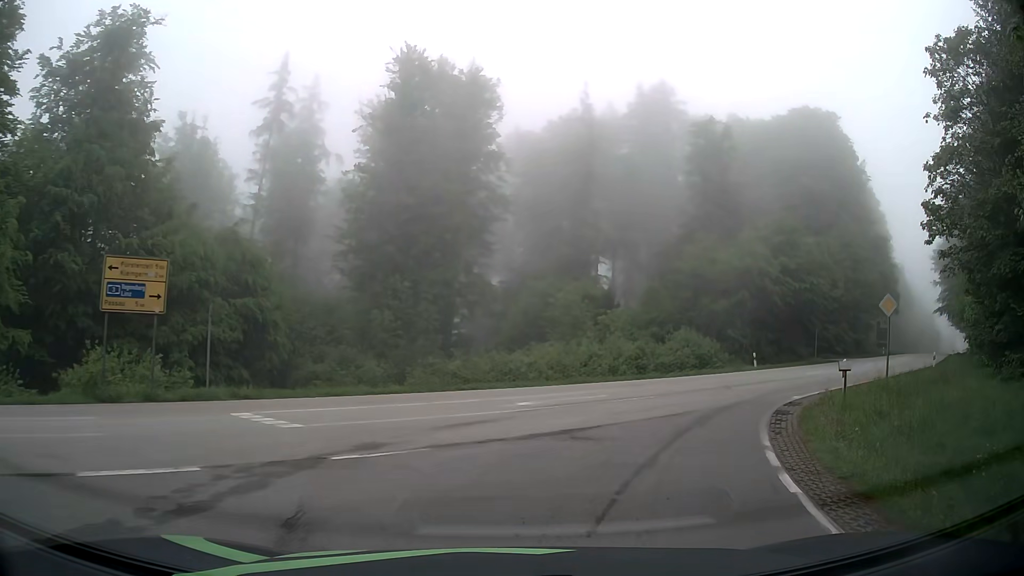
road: tertiary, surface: asphalt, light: Day
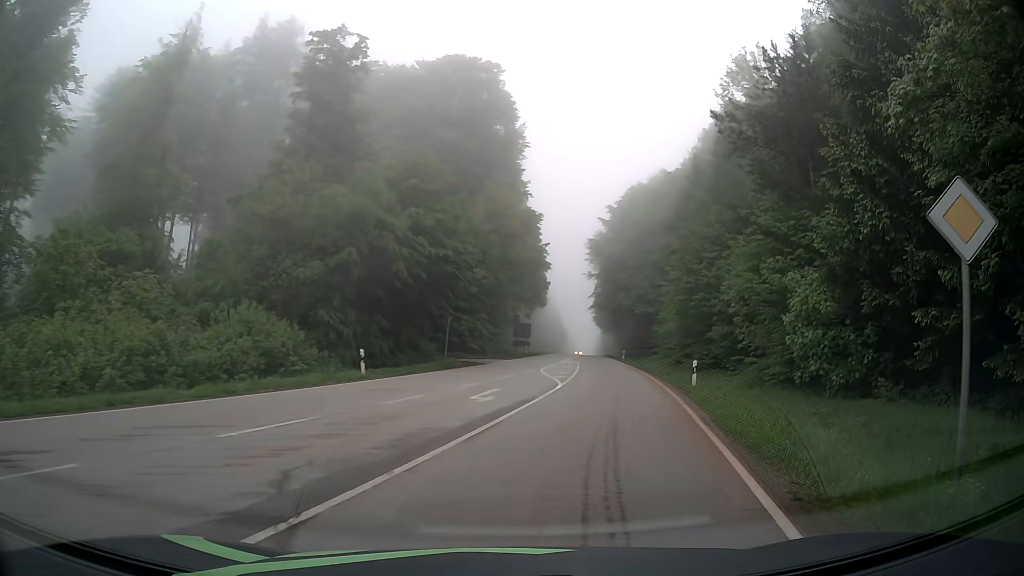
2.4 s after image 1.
(+4.9, +17.1) m; +33°
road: secondary
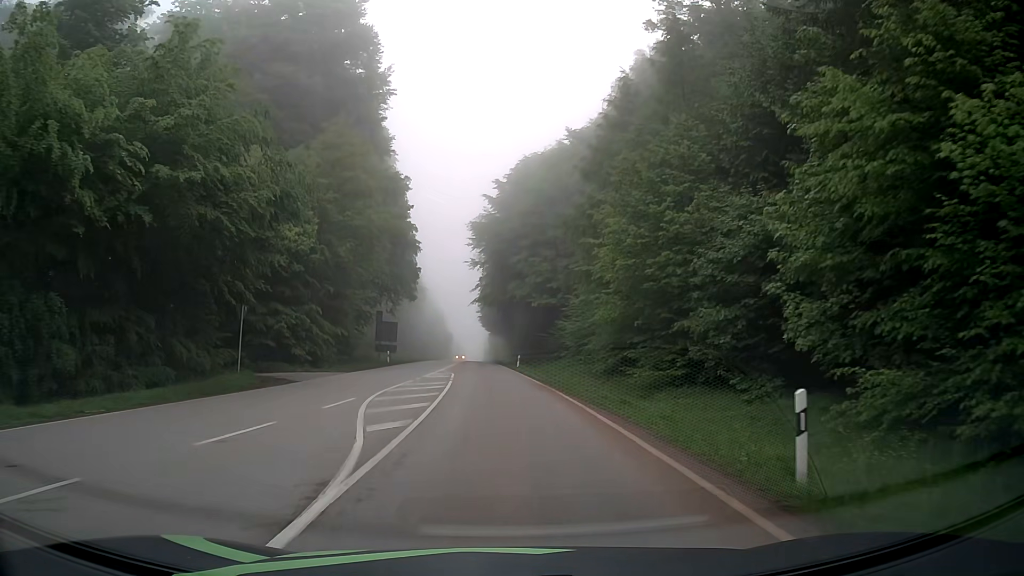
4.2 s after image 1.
(+2.6, +17.6) m; +11°
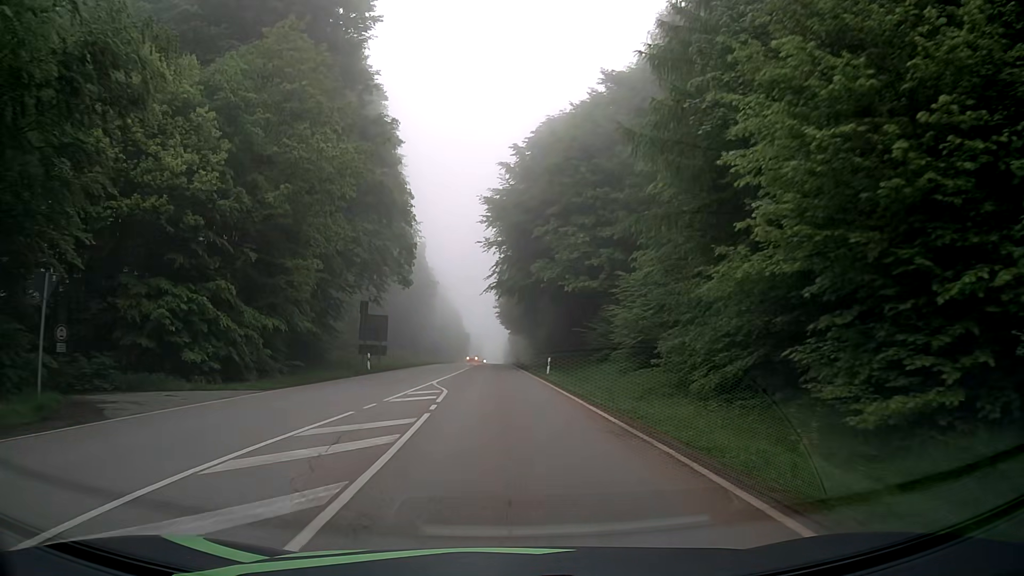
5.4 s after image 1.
(-0.2, +14.7) m; -1°
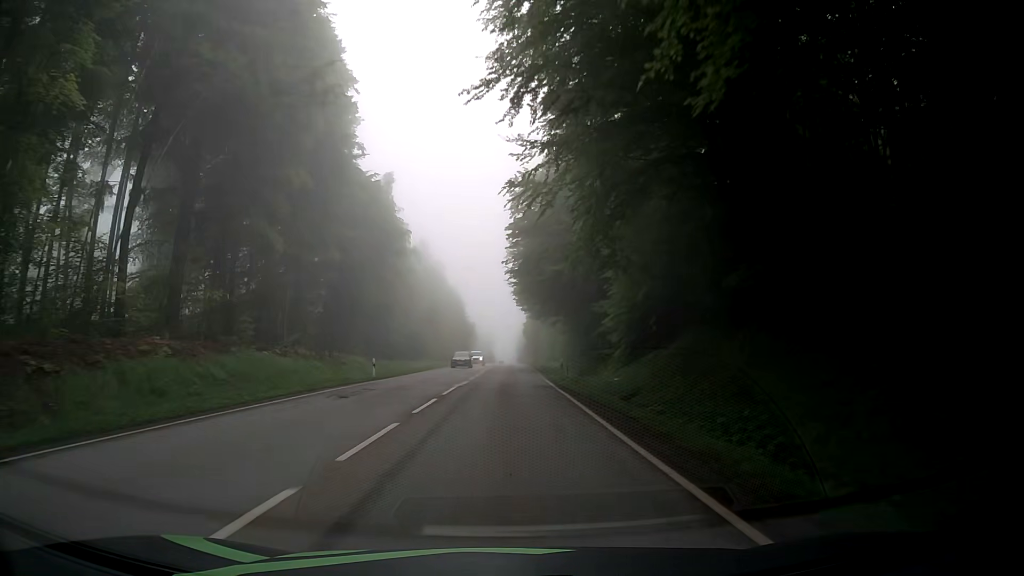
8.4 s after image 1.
(-1.0, +46.9) m; -1°
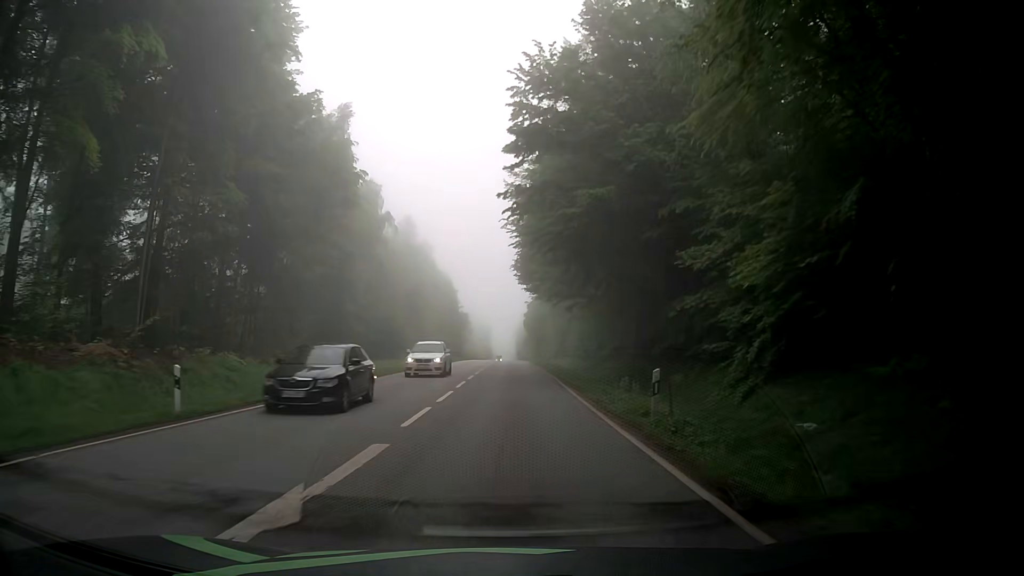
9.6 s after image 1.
(-0.3, +20.8) m; -1°
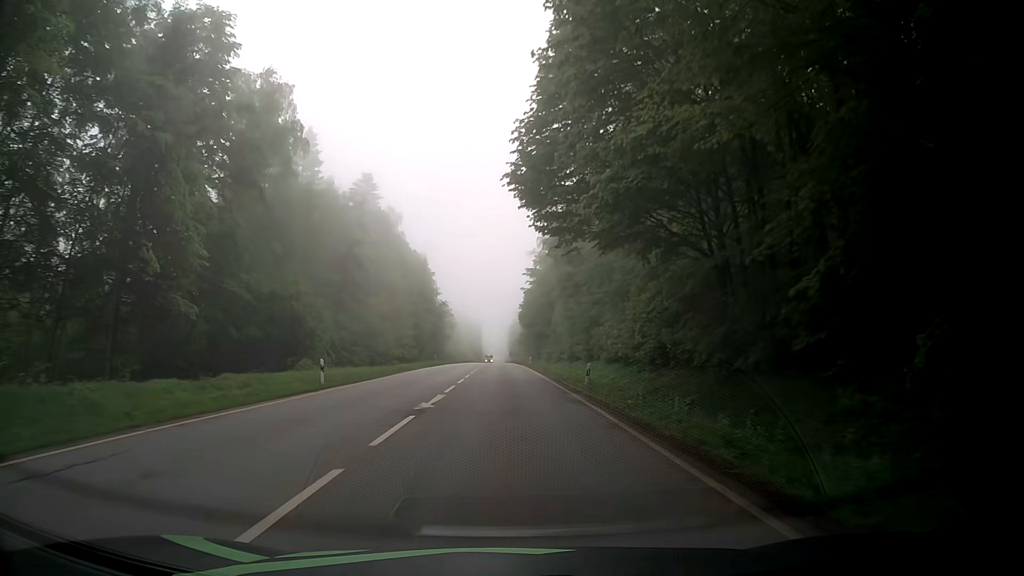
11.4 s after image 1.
(+0.3, +32.1) m; +1°
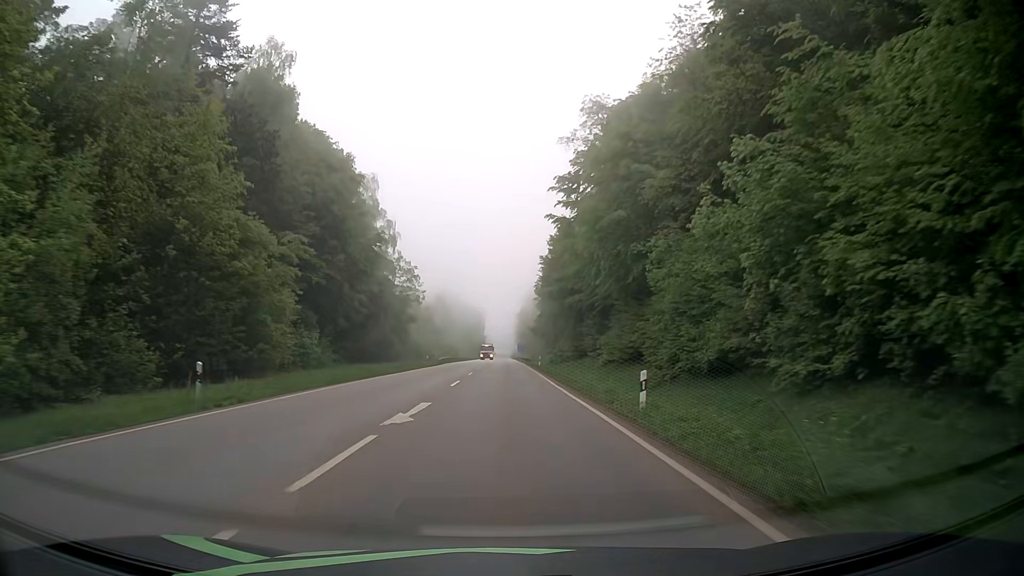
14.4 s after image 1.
(-0.3, +57.6) m; -1°
(0, +10) (0, +20) (0, +30) (0, +40) (0, +50) (0, +60) (0, +70) (0, +80) (0, +90) (0, +100) m
